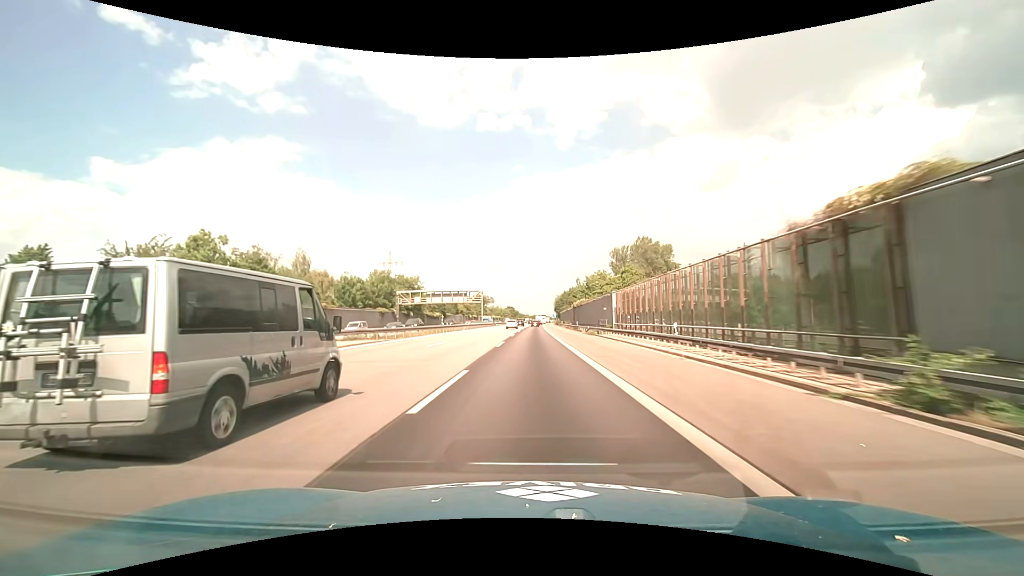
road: motorway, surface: asphalt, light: Day
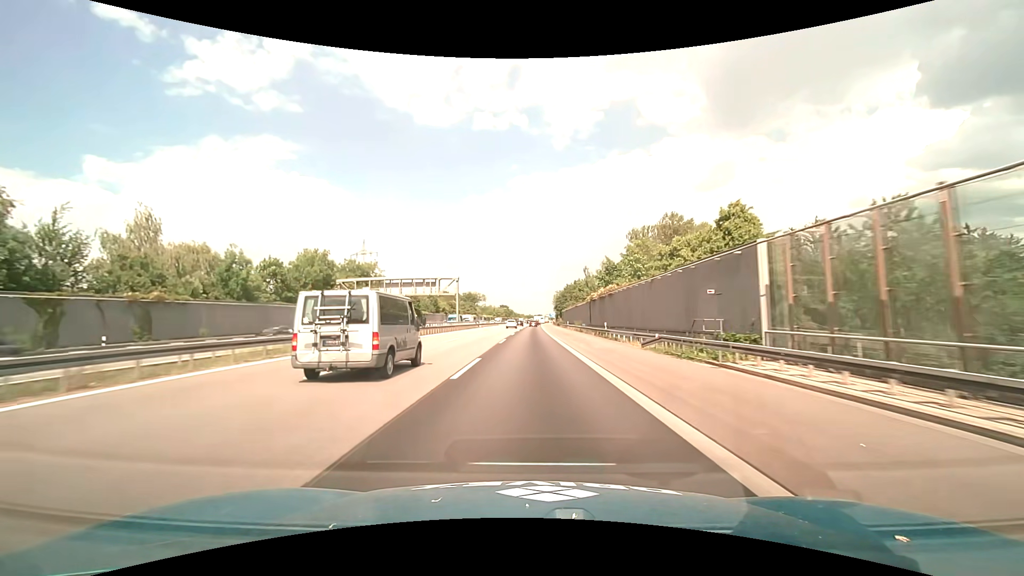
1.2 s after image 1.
(+0.1, +31.7) m; +1°
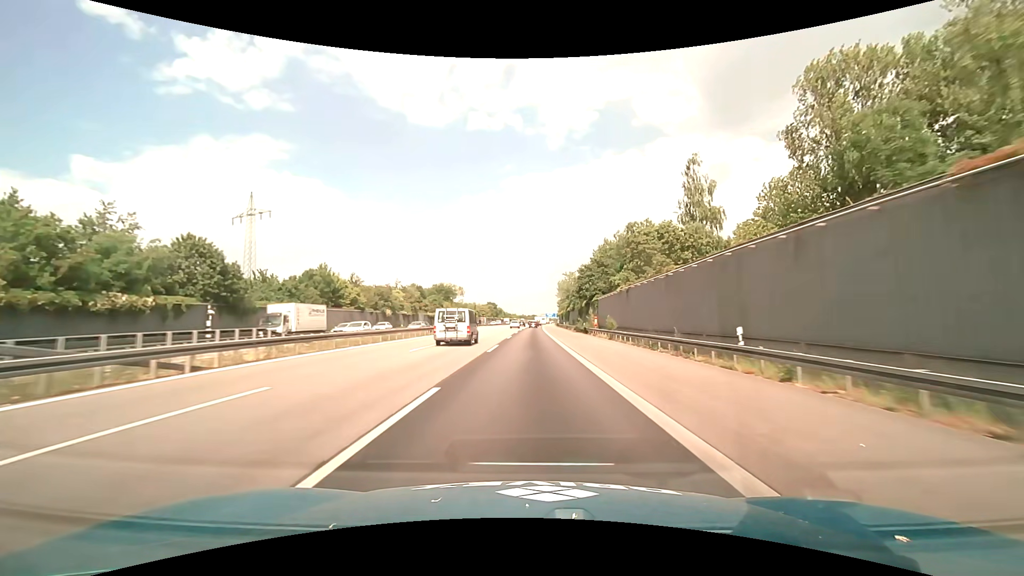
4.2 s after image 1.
(+0.4, +79.2) m; +1°
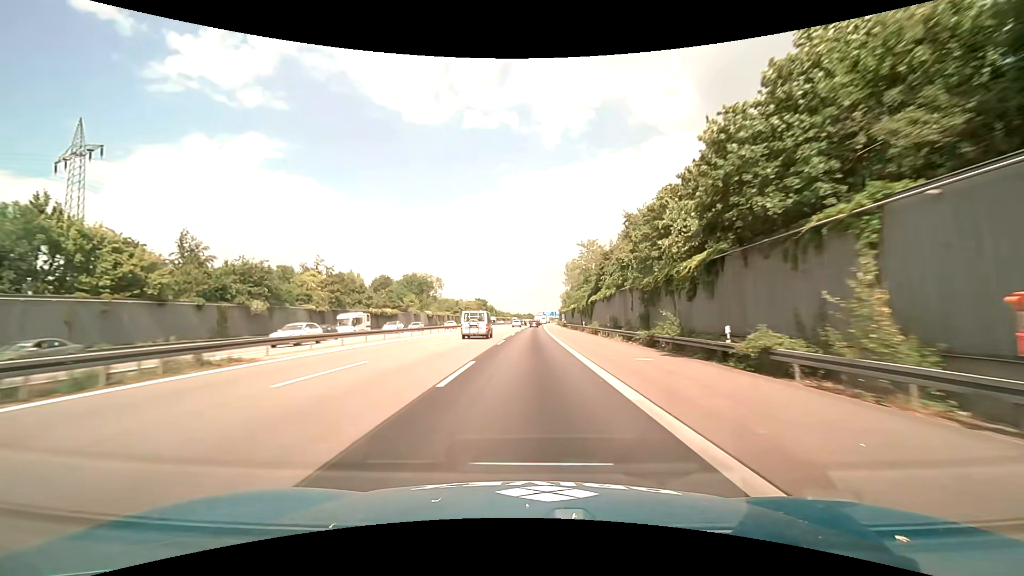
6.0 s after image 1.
(+0.1, +47.6) m; 0°
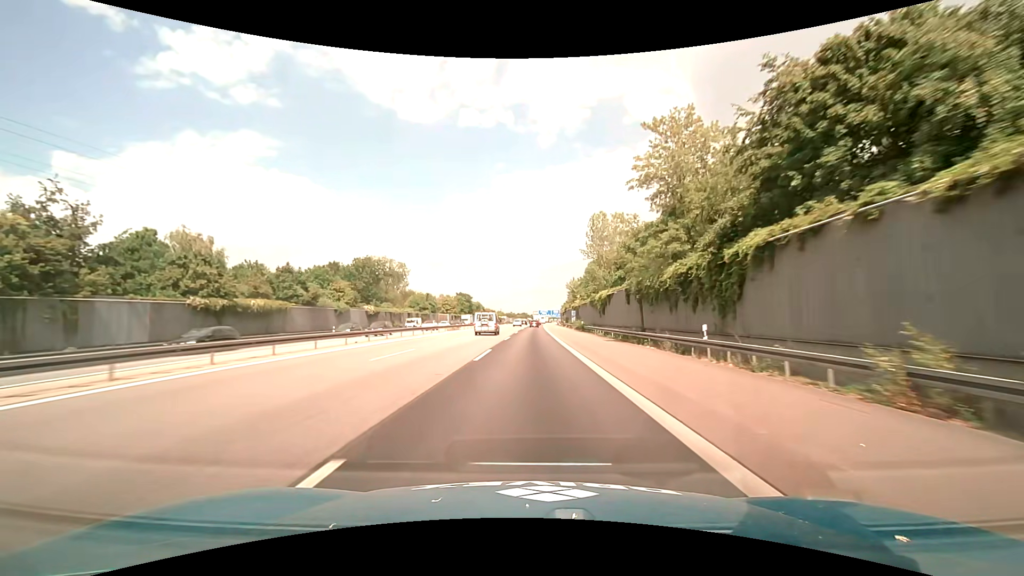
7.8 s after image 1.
(+0.2, +47.6) m; +1°
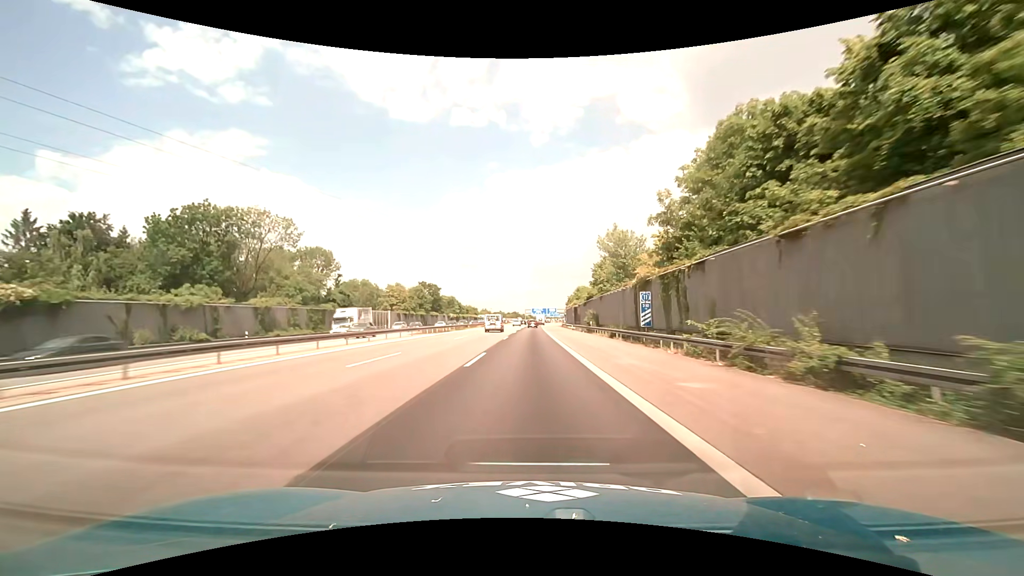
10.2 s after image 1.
(+0.6, +63.4) m; +1°
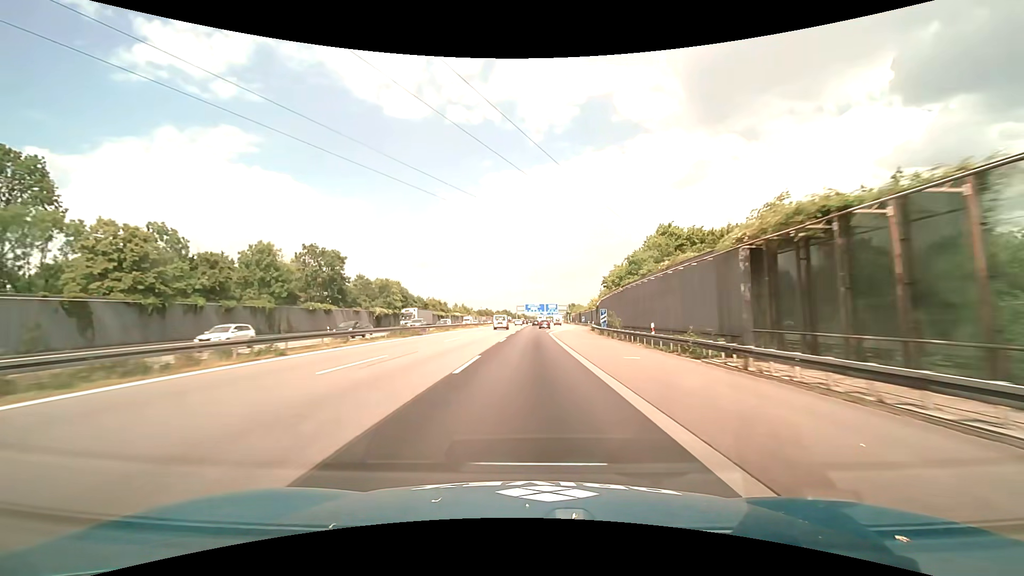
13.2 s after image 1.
(+0.6, +79.1) m; +1°
